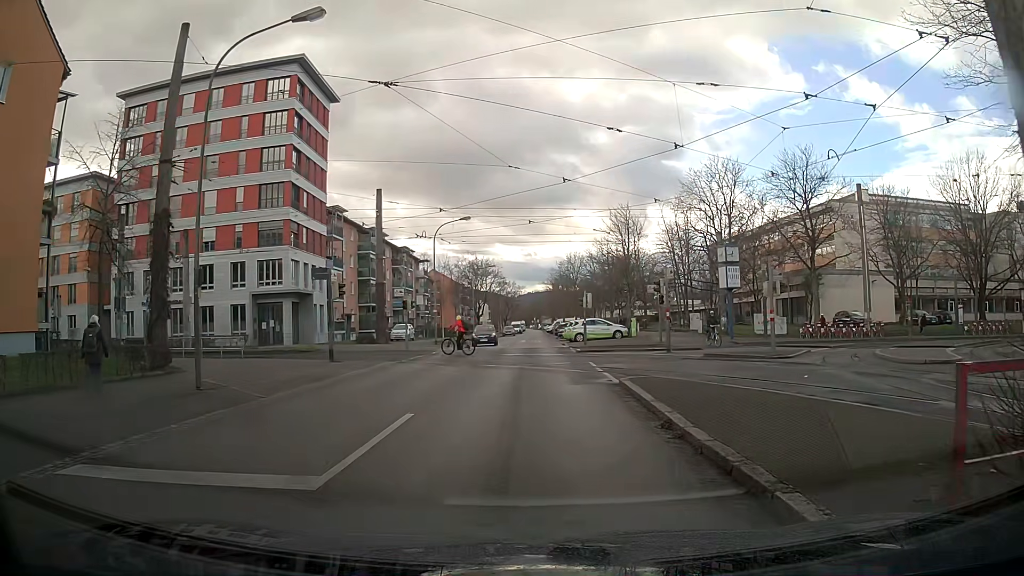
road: residential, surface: asphalt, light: Day
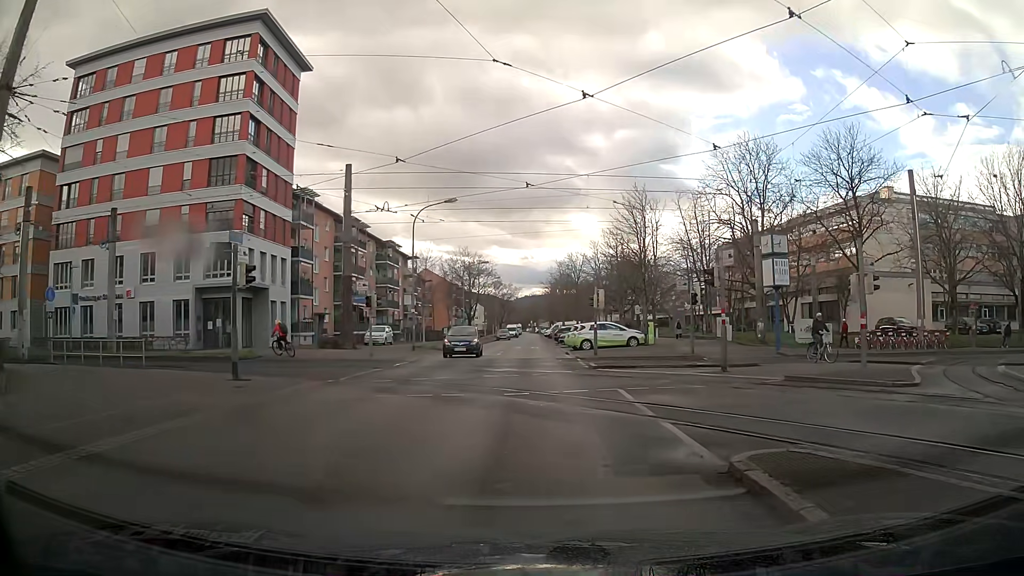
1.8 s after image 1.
(-0.1, +8.4) m; -1°
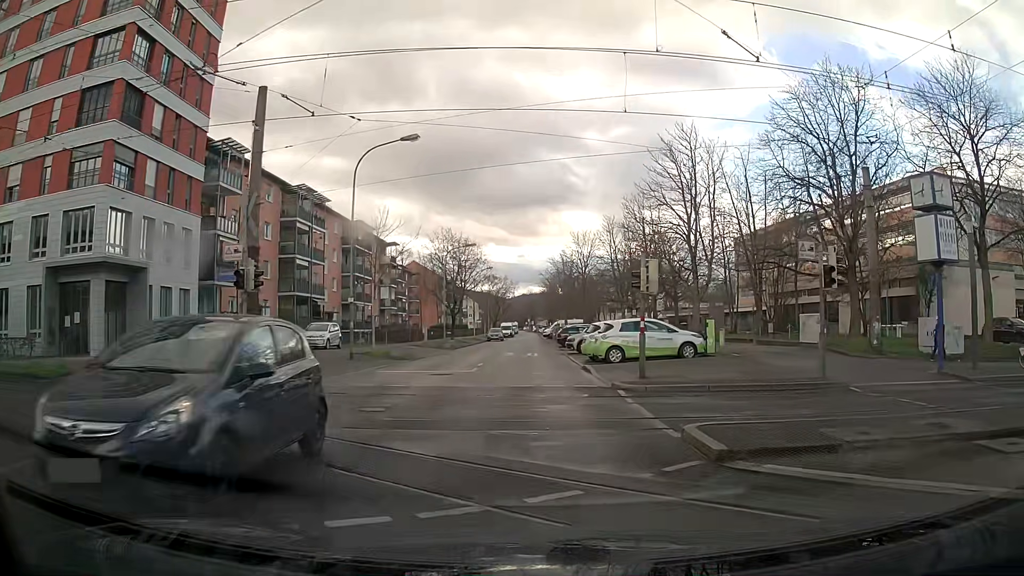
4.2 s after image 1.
(+0.1, +14.1) m; +1°
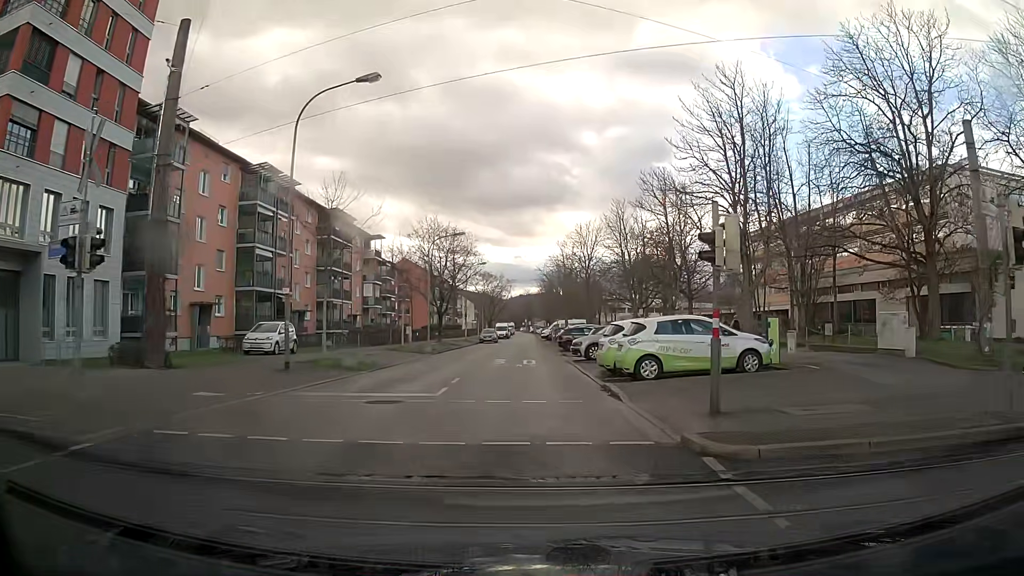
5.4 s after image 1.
(0.0, +7.3) m; 0°
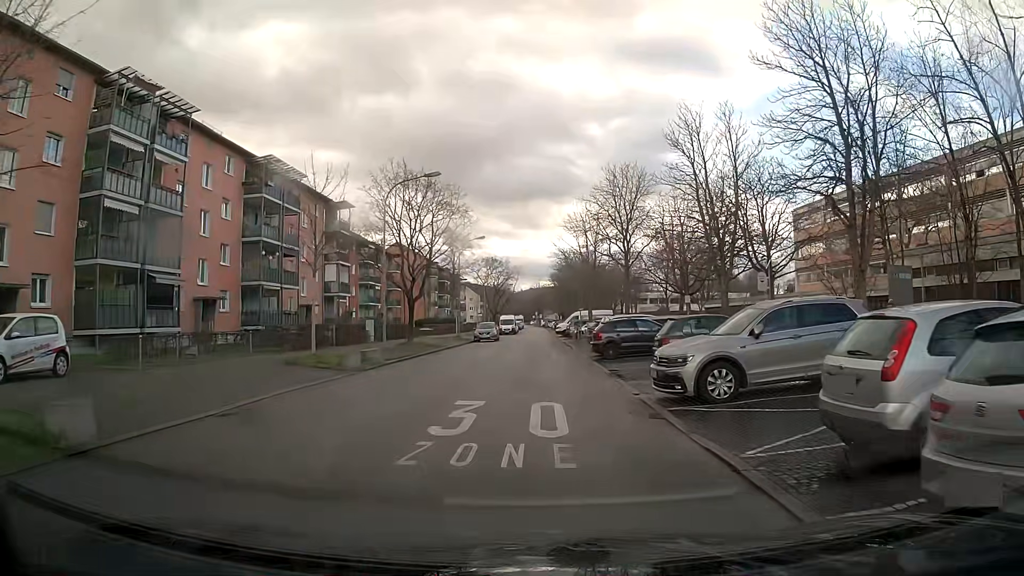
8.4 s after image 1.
(-0.3, +18.4) m; -1°
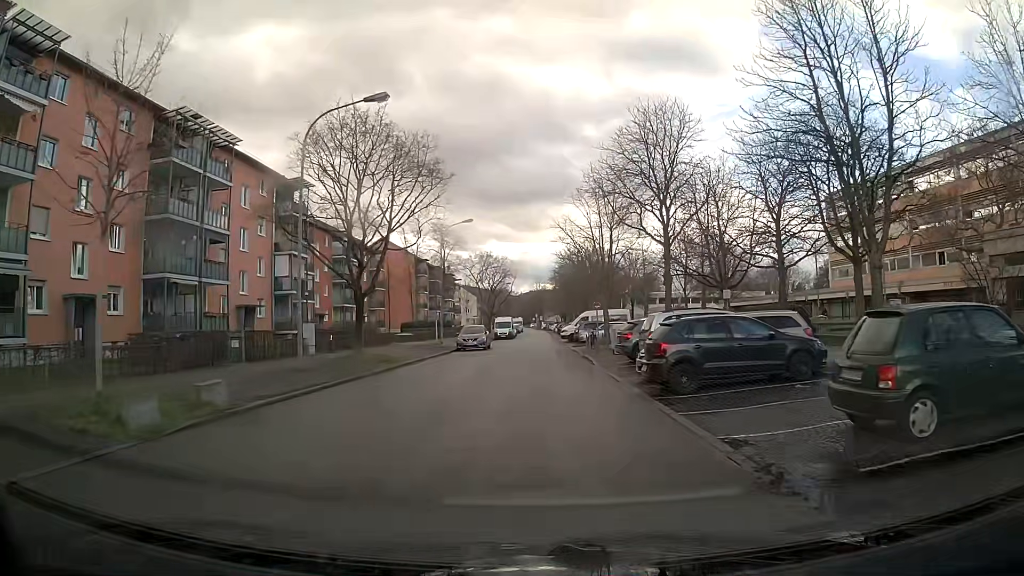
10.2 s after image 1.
(0.0, +12.1) m; 0°
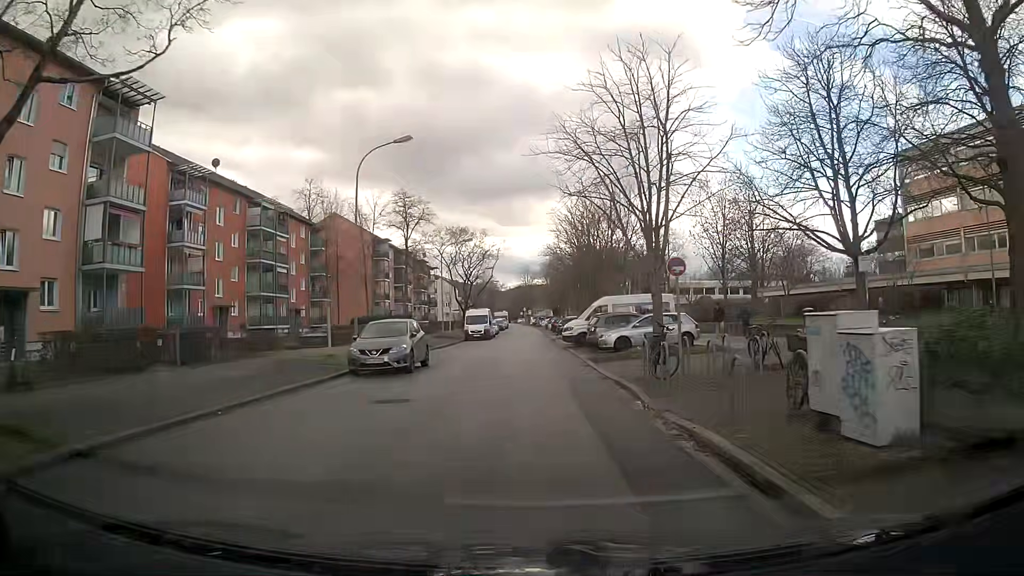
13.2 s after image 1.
(+0.3, +21.9) m; +1°
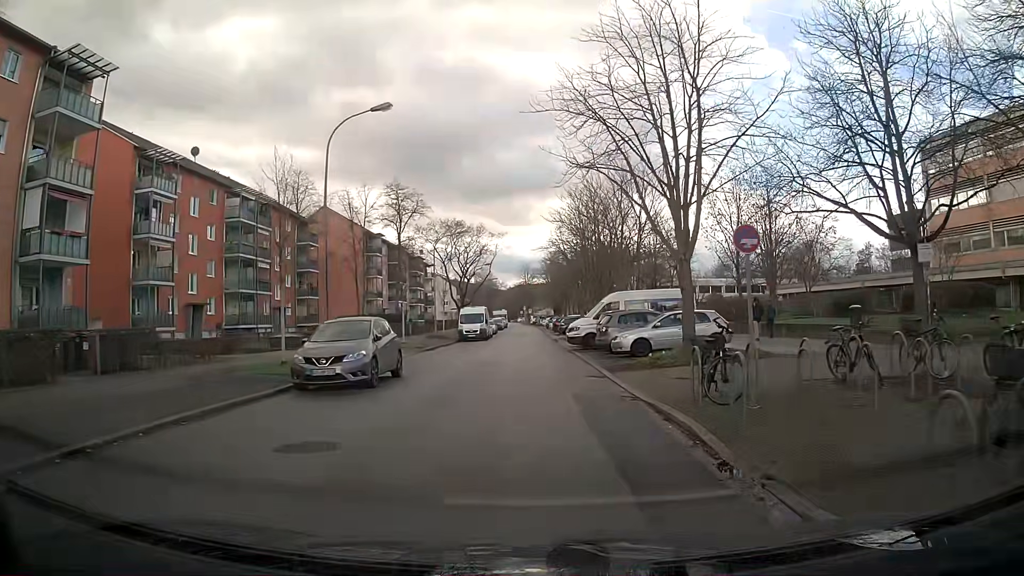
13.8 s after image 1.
(0.0, +4.5) m; 0°
(0, +10) (0, +20) (0, +30) (0, +40) (0, +50) (0, +60) (0, +70) (0, +80) (0, +90) (0, +100) m
